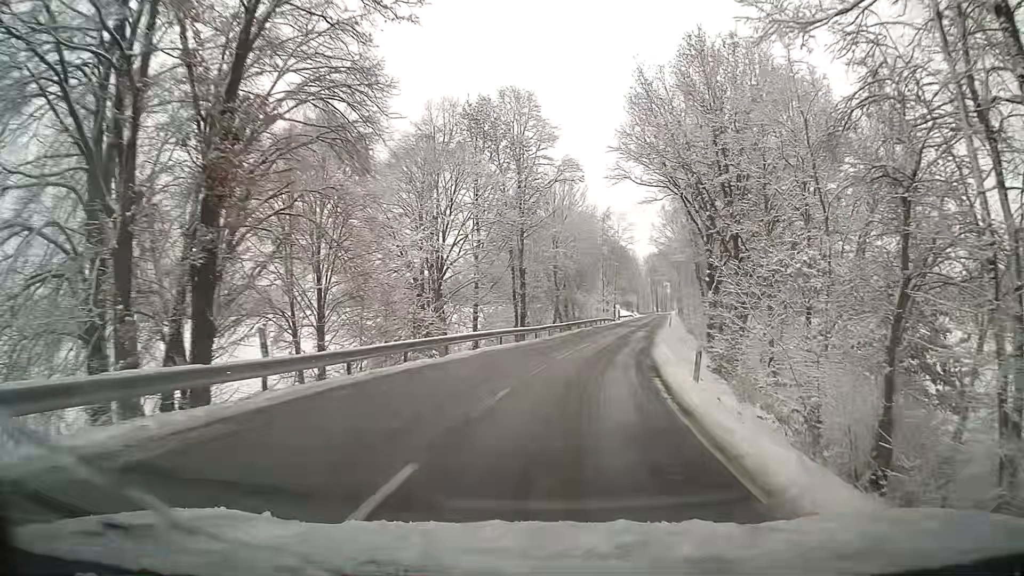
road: tertiary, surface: asphalt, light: Day
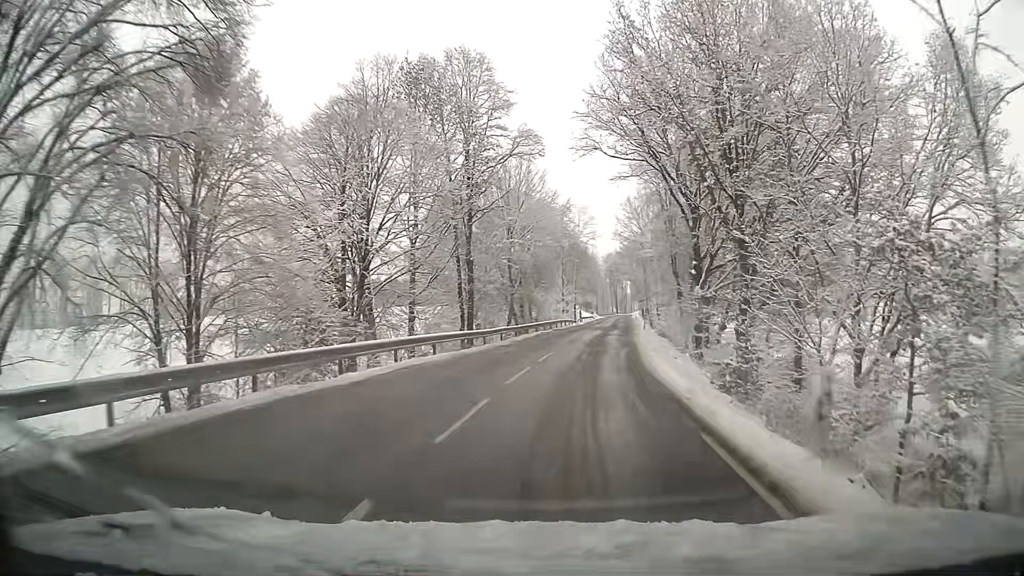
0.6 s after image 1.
(+0.3, +8.1) m; +4°
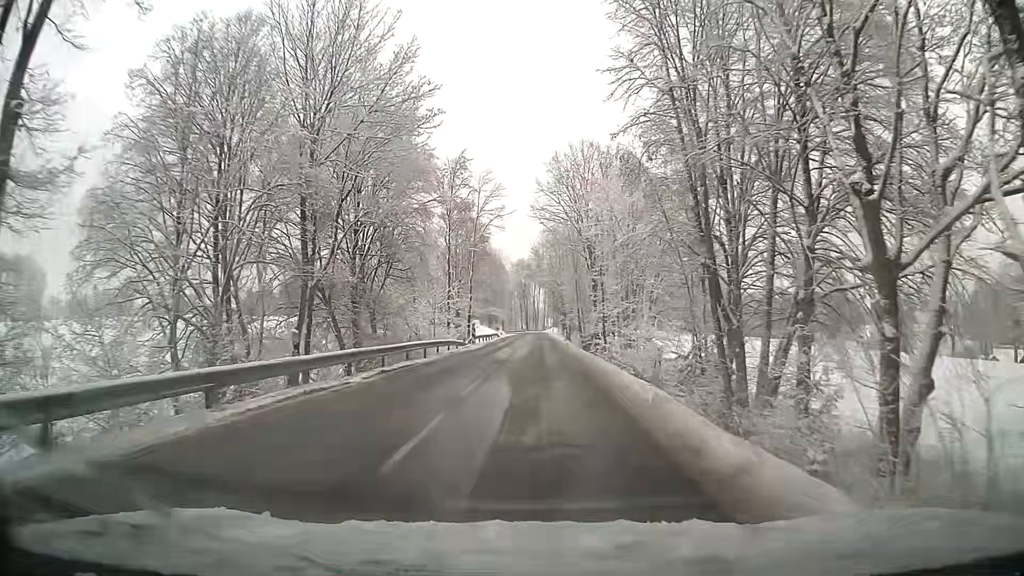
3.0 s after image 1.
(+2.6, +32.9) m; +7°
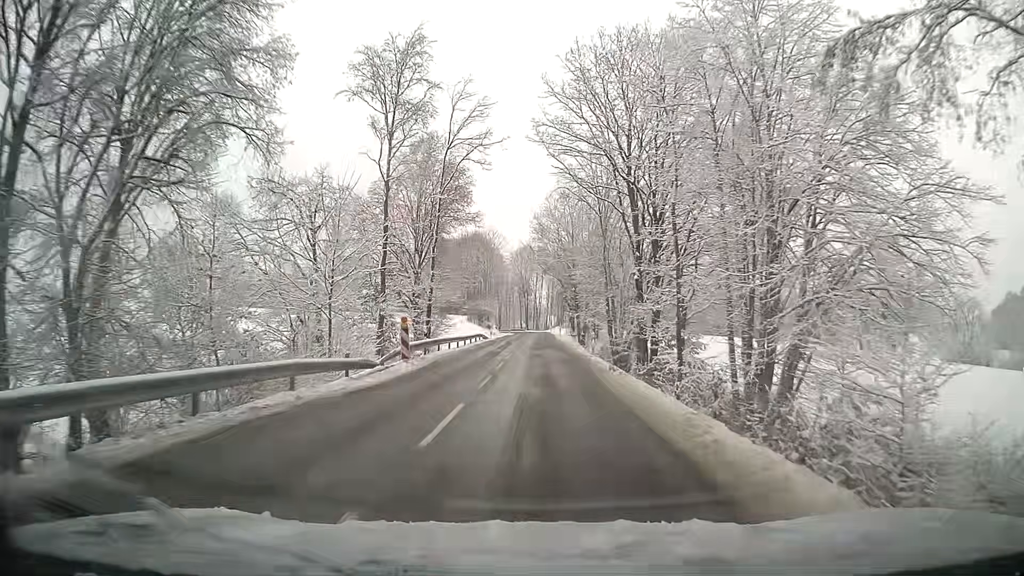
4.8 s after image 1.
(0.0, +25.0) m; 0°
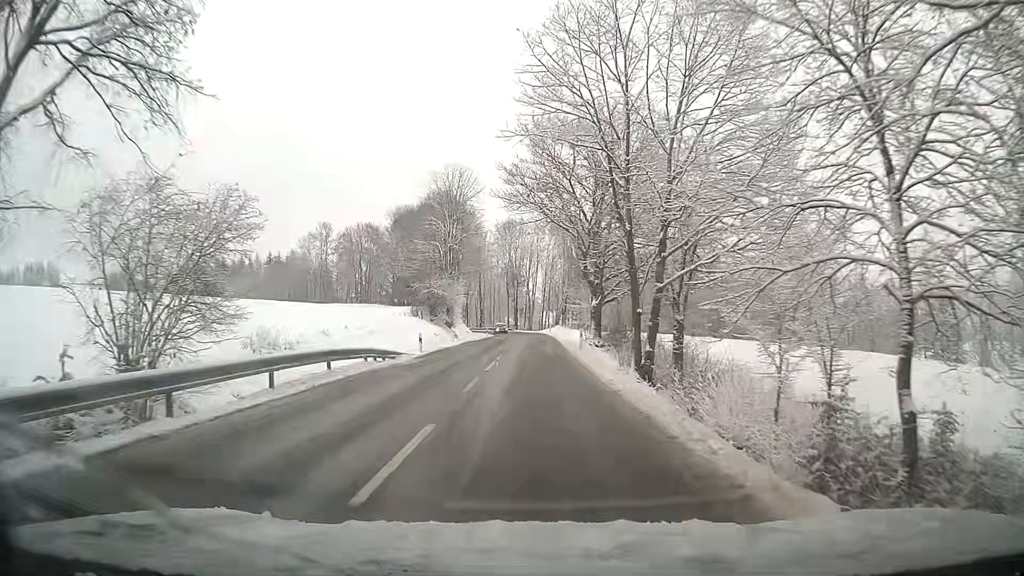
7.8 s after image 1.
(+0.2, +40.8) m; 0°
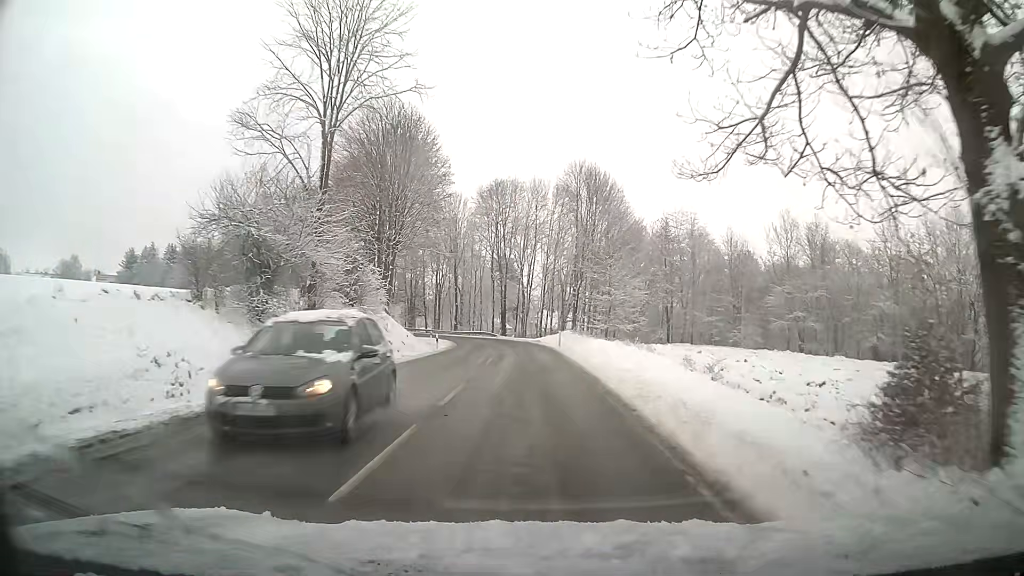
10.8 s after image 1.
(+0.1, +38.5) m; 0°
(0, +10) (0, +20) (0, +30) (-1, +40) (-2, +50) (-4, +60) (-6, +70) (-9, +79) (-13, +88) (-17, +97) m
